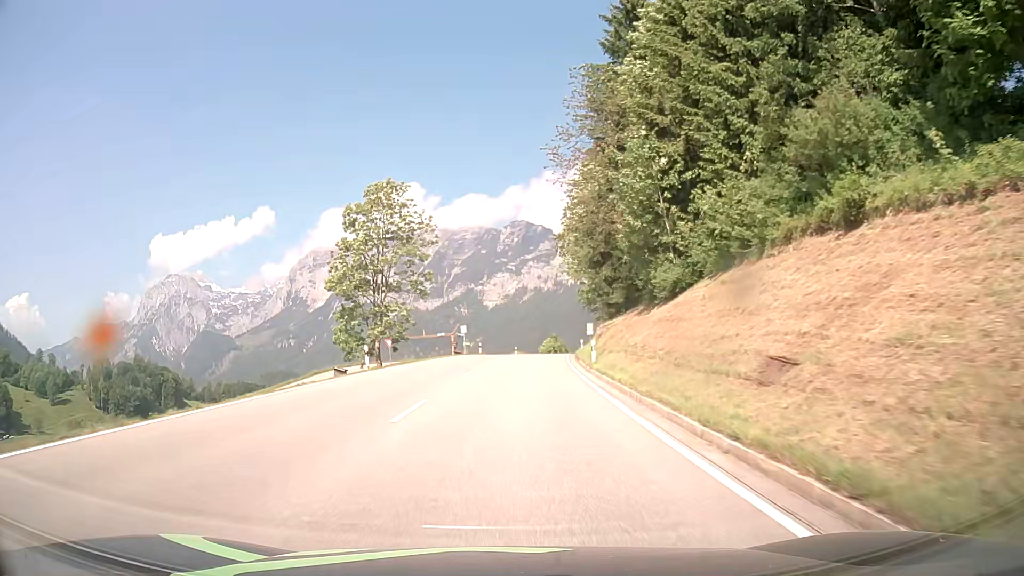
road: primary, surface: asphalt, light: Day
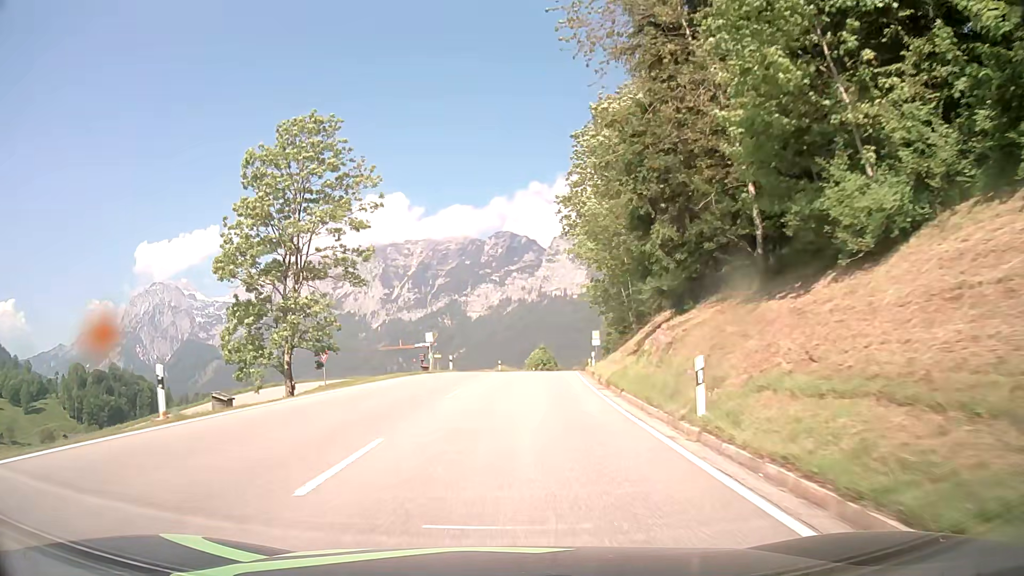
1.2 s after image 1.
(+0.2, +17.1) m; +1°
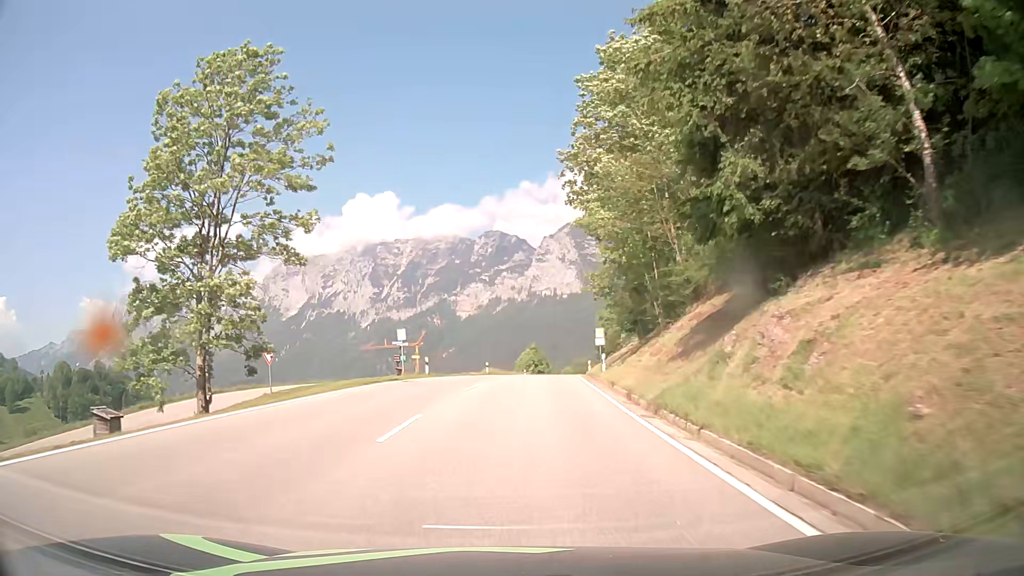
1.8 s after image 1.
(+0.1, +8.4) m; +1°
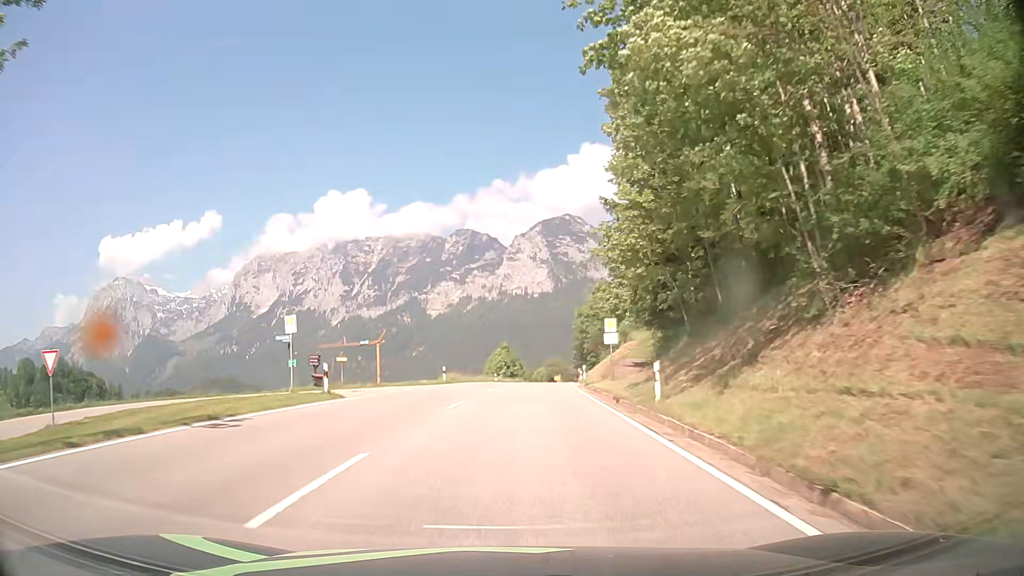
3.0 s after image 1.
(+0.5, +16.6) m; +2°
